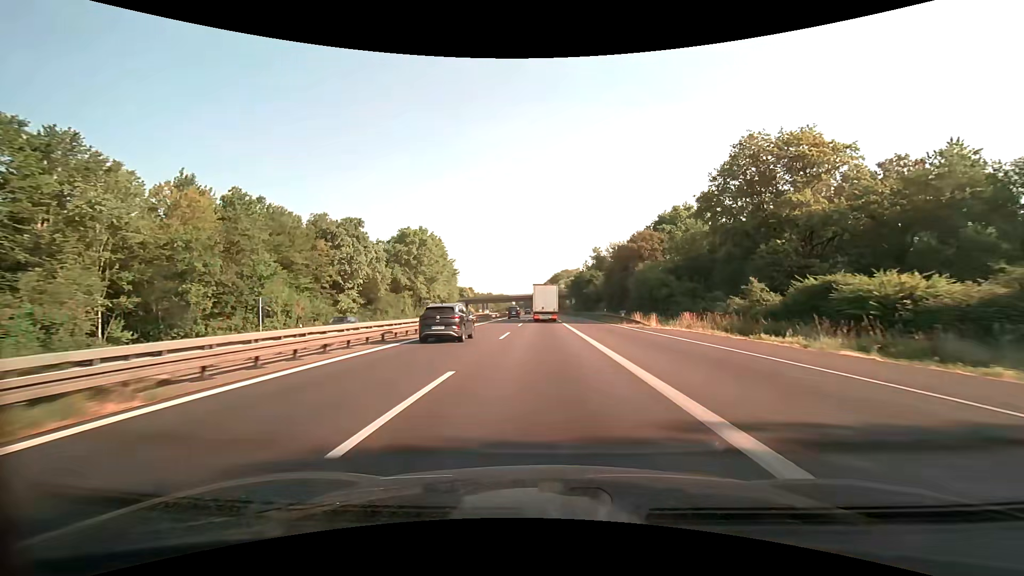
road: motorway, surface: asphalt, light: Day
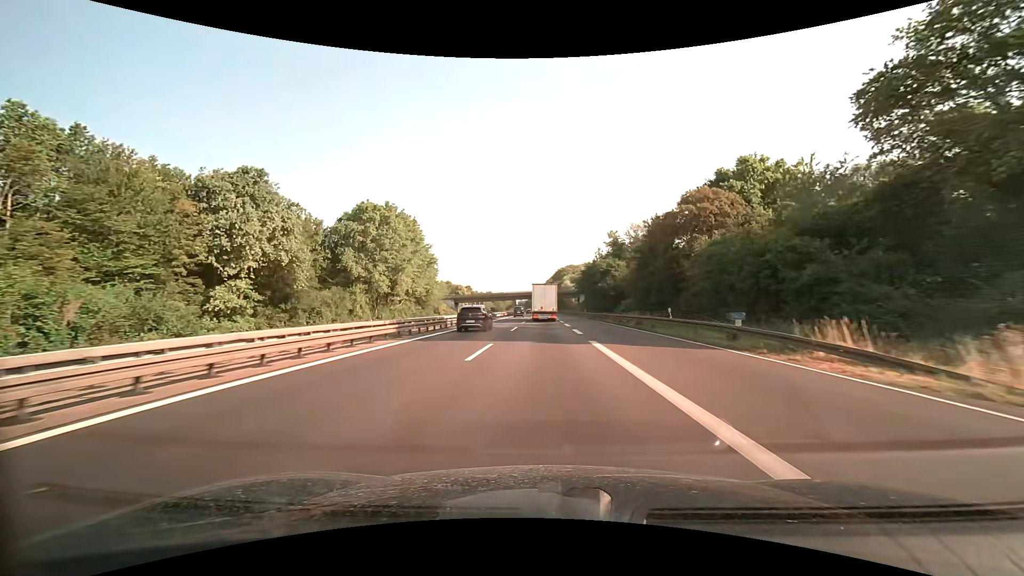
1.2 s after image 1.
(0.0, +27.9) m; 0°
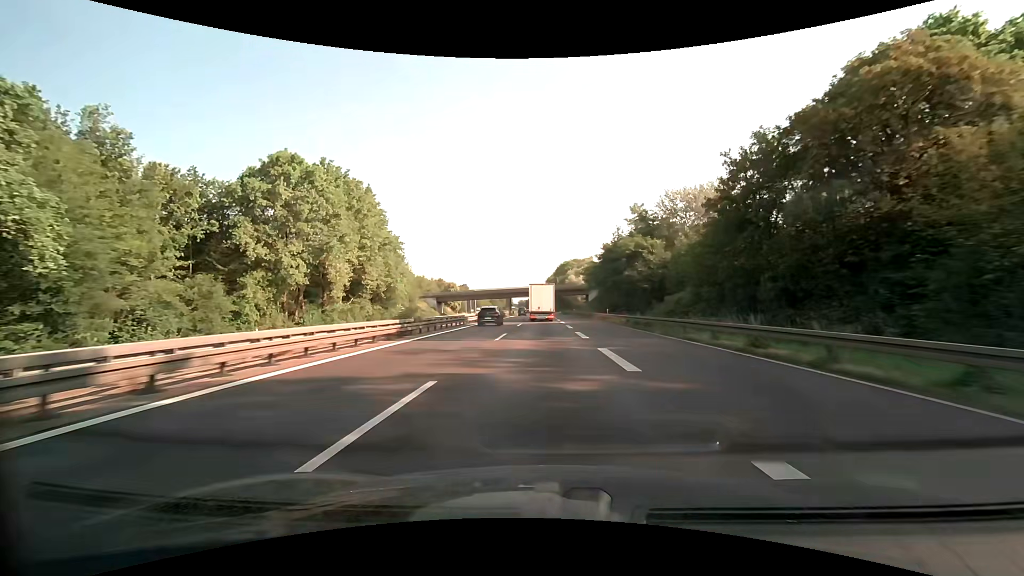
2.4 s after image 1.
(0.0, +27.9) m; 0°
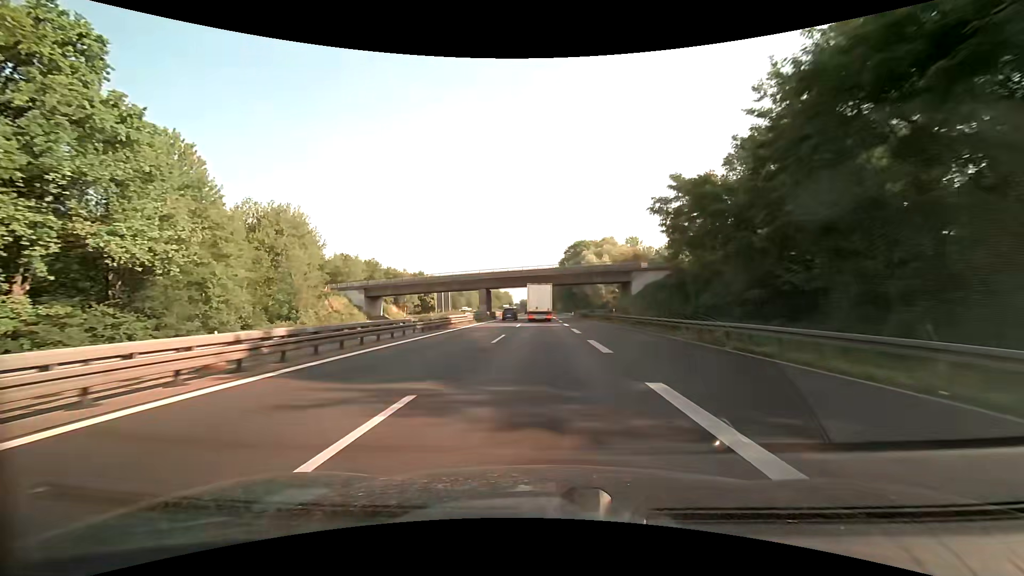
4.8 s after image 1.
(-0.2, +55.7) m; 0°
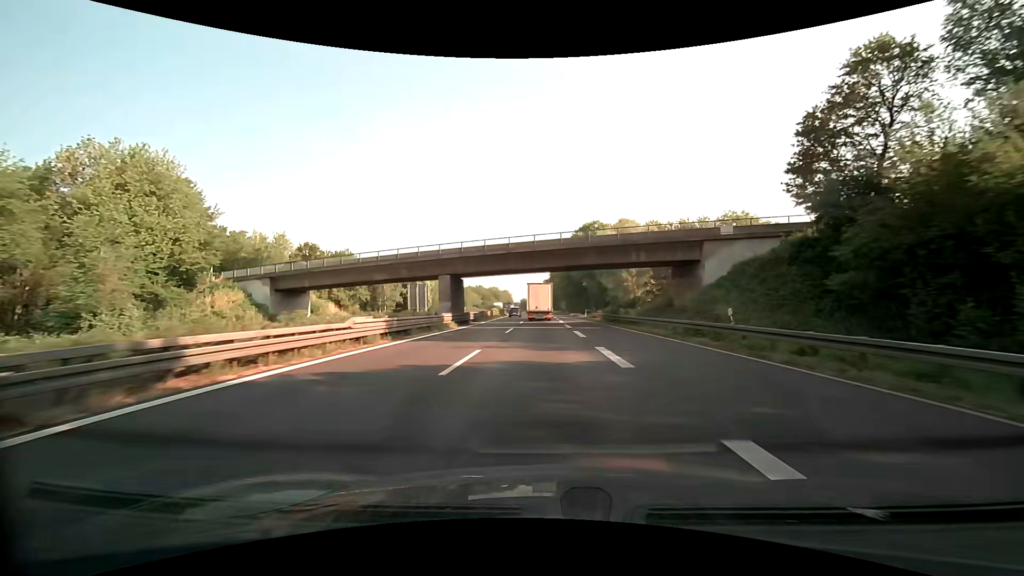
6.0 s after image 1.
(0.0, +27.8) m; 0°
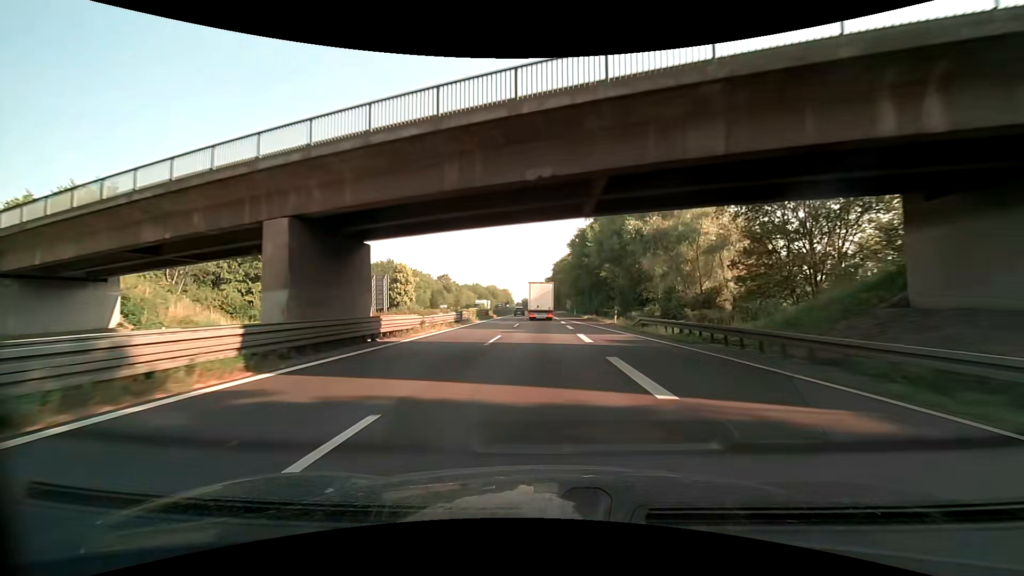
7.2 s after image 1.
(-0.1, +27.8) m; 0°
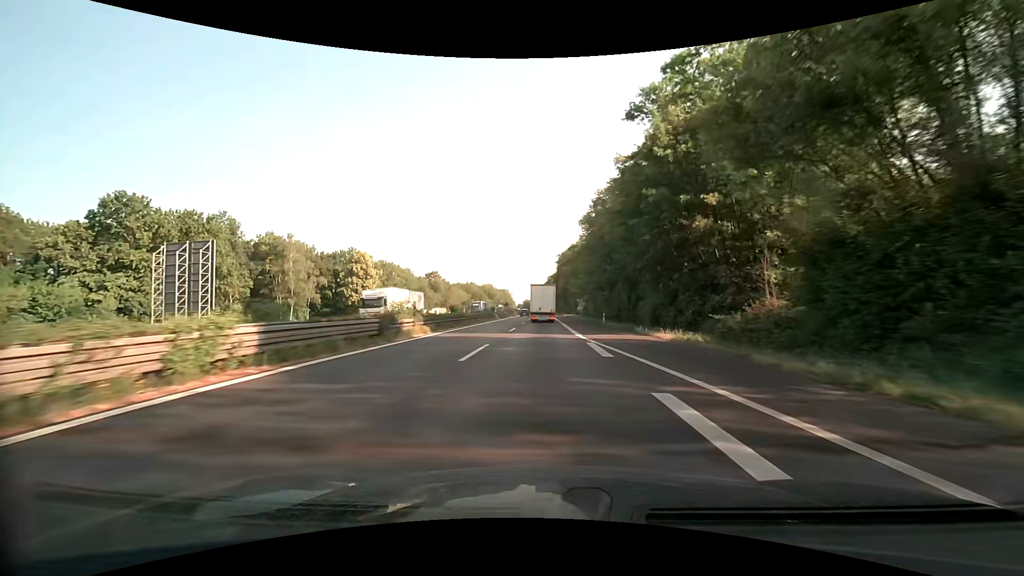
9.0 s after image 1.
(-0.1, +41.7) m; 0°
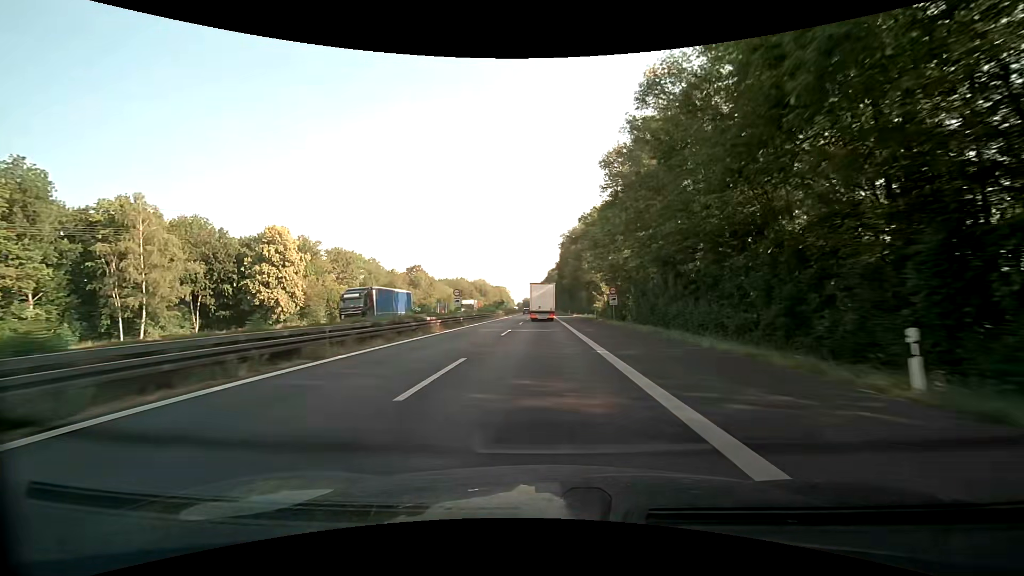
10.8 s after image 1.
(-0.2, +41.6) m; 0°
(0, +10) (0, +20) (0, +30) (0, +40) (0, +50) (0, +60) (0, +70) (0, +80) (0, +90) (0, +100) m
